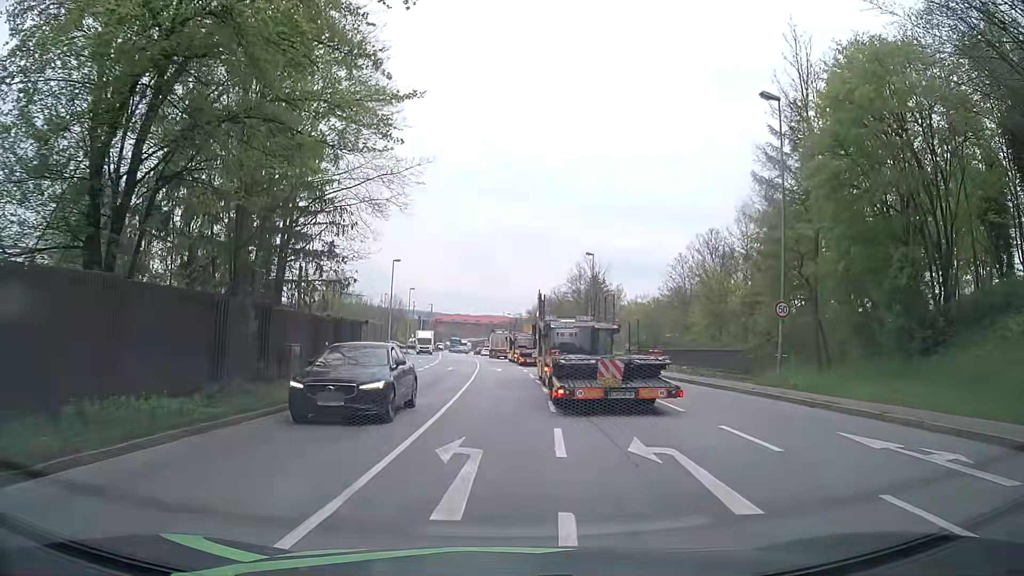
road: primary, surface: asphalt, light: Day
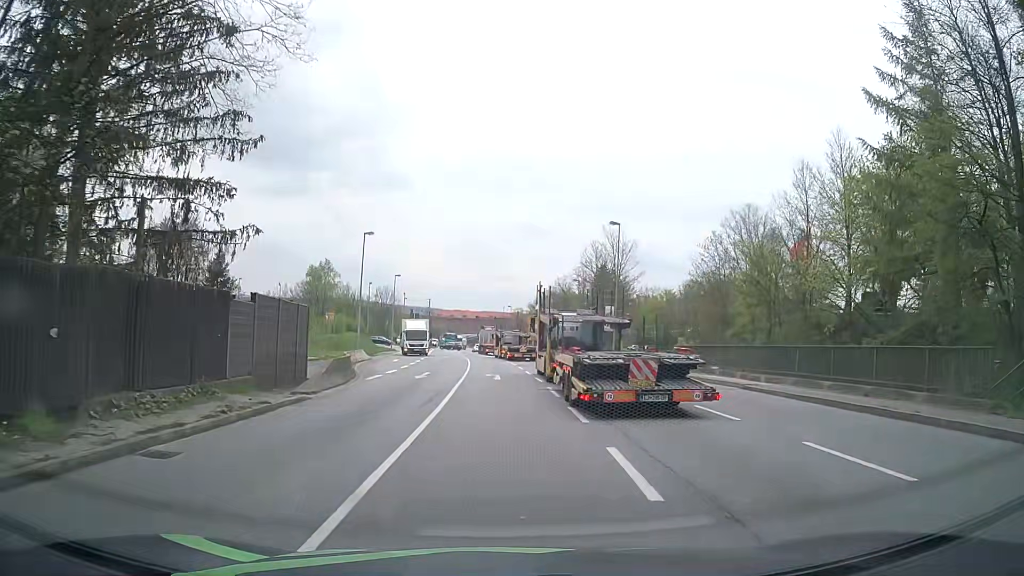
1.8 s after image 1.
(+0.1, +14.8) m; +1°
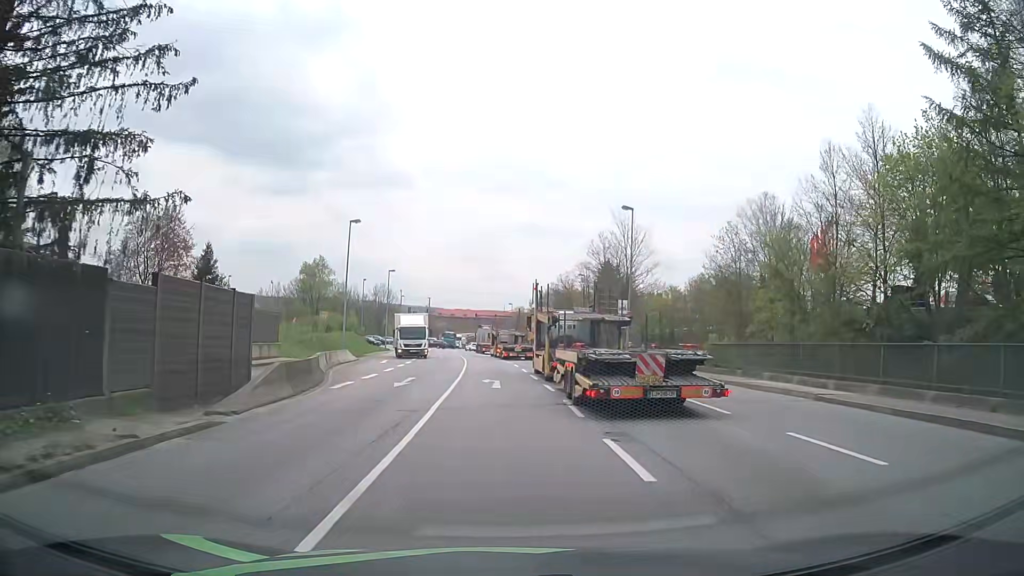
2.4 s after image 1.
(-0.1, +5.2) m; 0°
(0, +10) (0, +20) (-1, +30) (-1, +40) (-2, +50) (-3, +60) (-4, +70) (-5, +80) (-6, +90) (-7, +100) m
